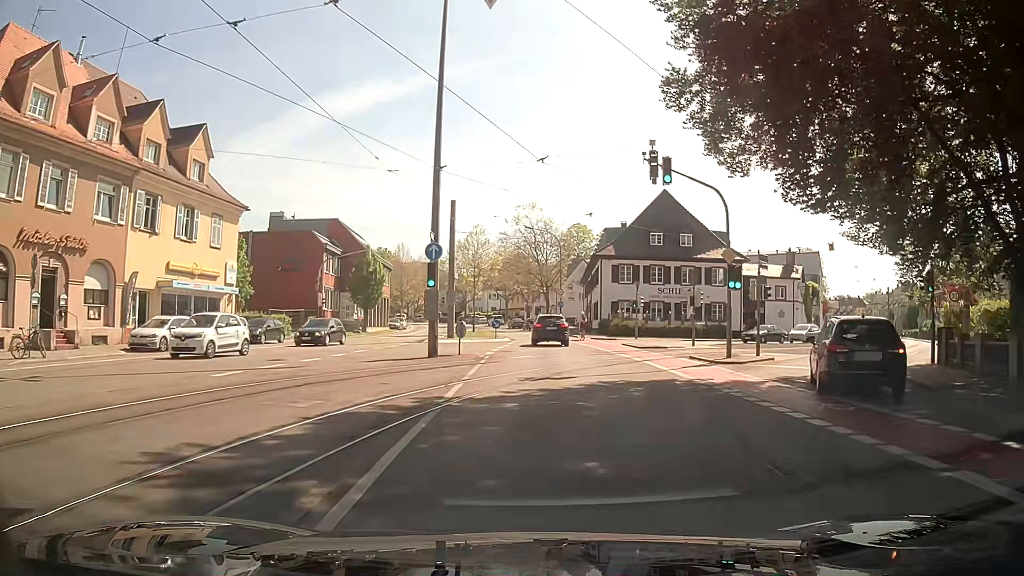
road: secondary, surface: asphalt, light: Day
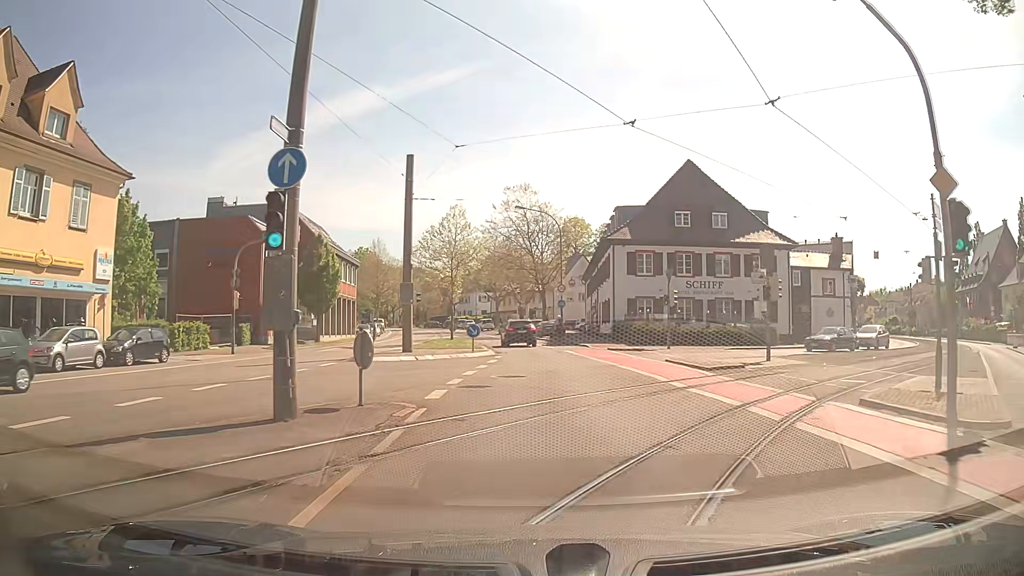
(+0.1, +13.3) m; 0°
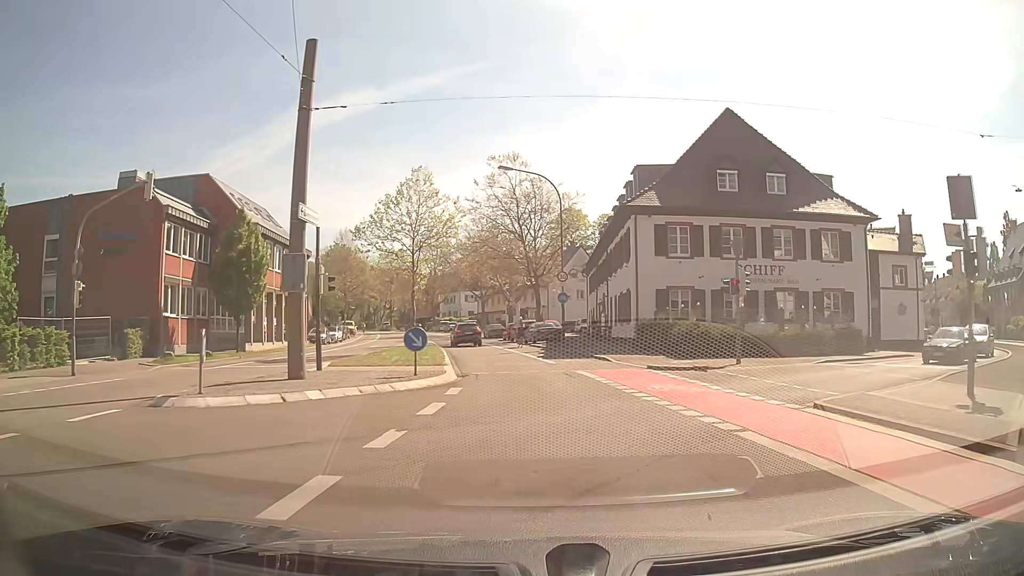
(+0.4, +13.3) m; +2°
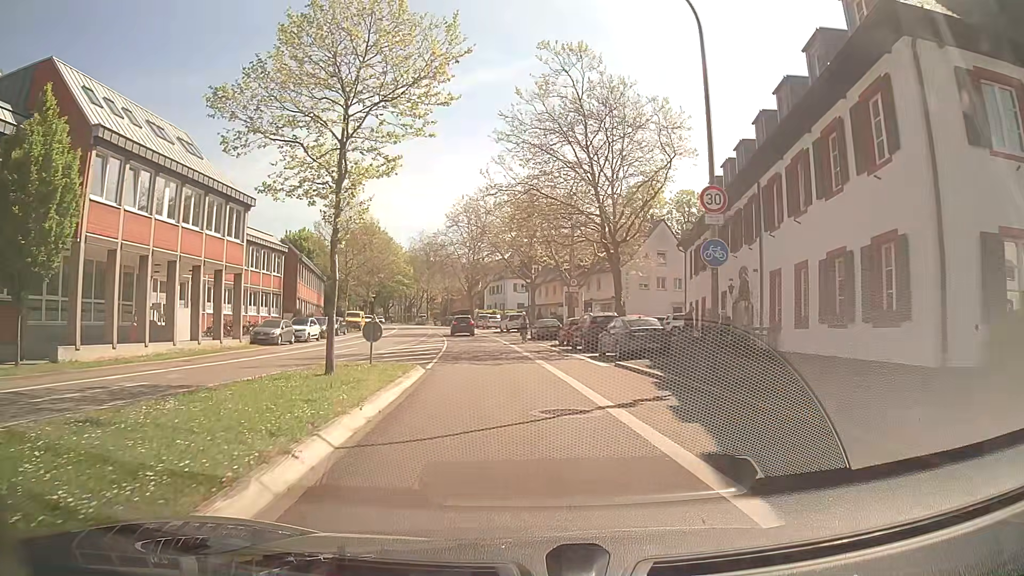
(-0.7, +22.3) m; -4°
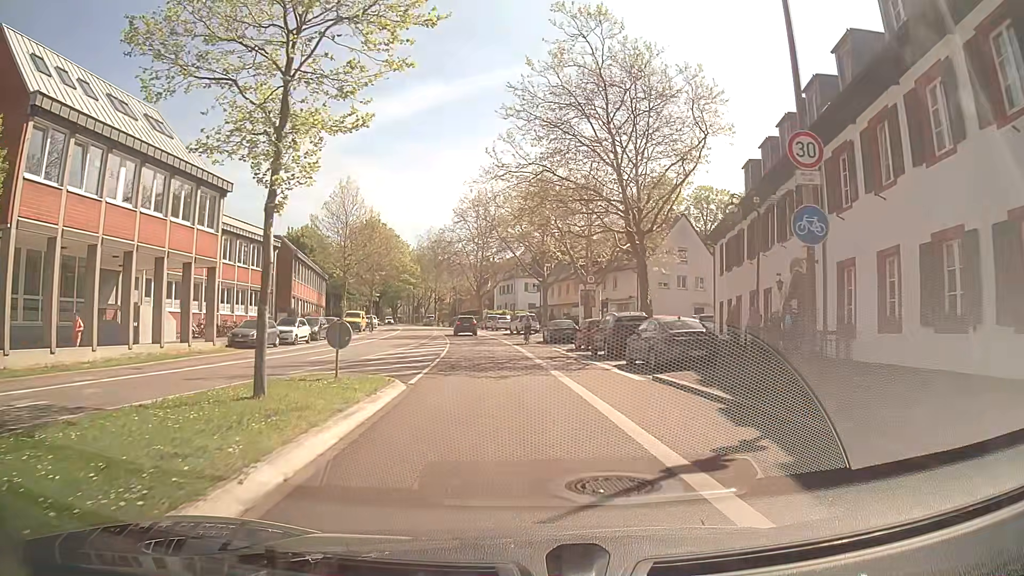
(-0.1, +4.5) m; -1°
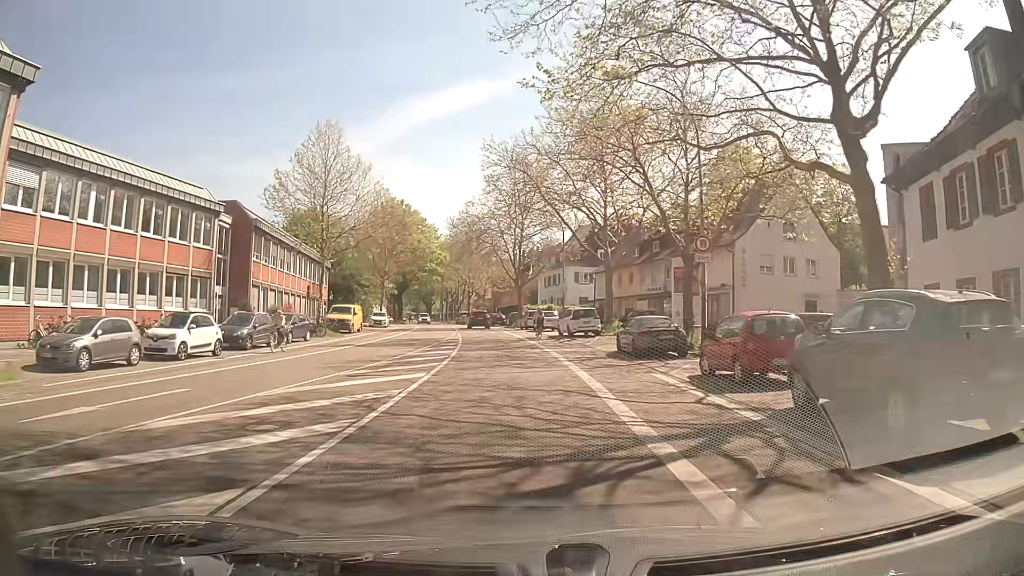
(-0.6, +17.9) m; -4°
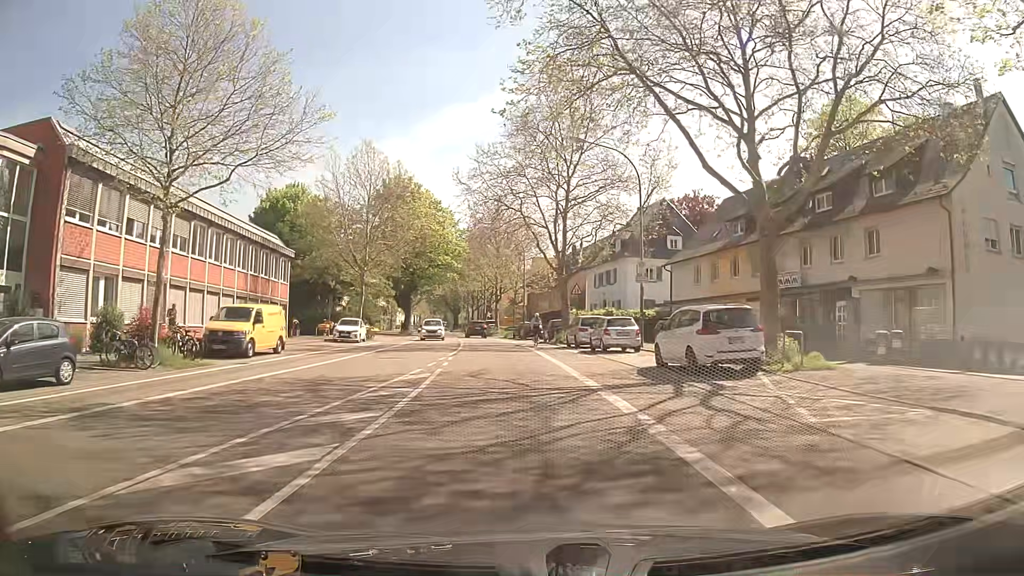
(+0.1, +22.7) m; -2°
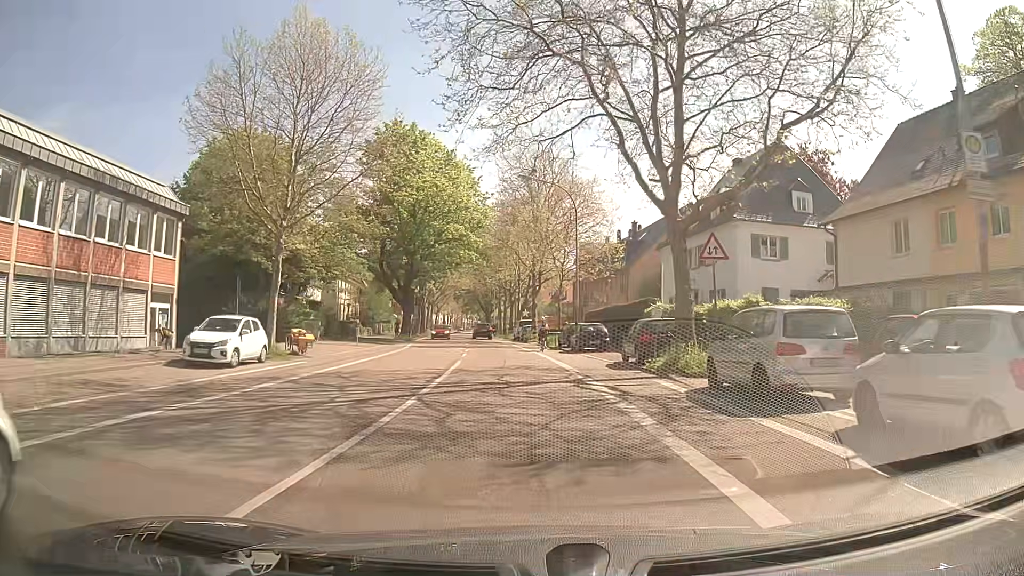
(-0.9, +22.9) m; -4°
(0, +10) (0, +20) (-1, +30) (-1, +40) (-2, +50) (-3, +60) (-4, +70) (-5, +80) (-6, +90) (-7, +100) m
